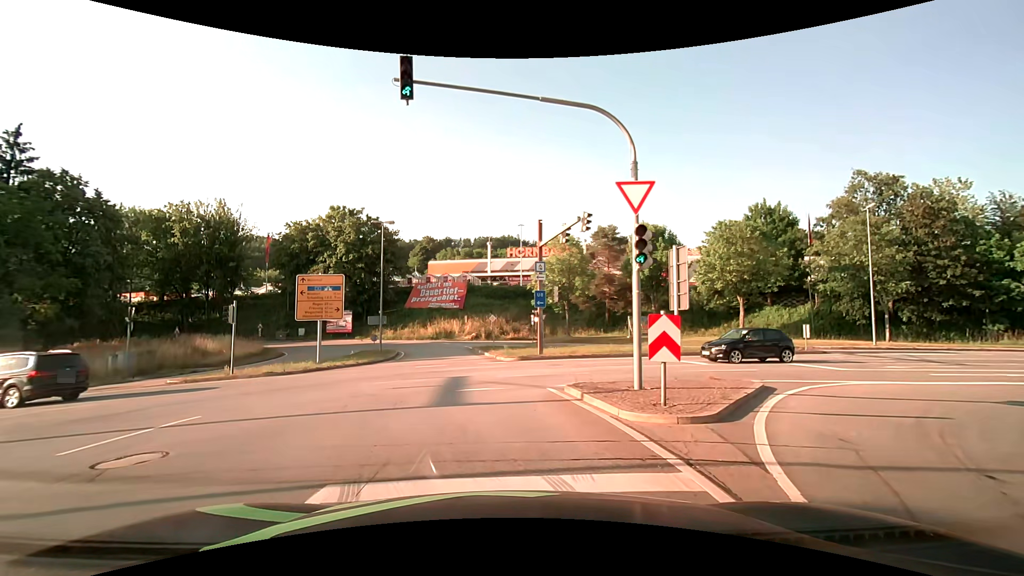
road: primary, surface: asphalt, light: Day
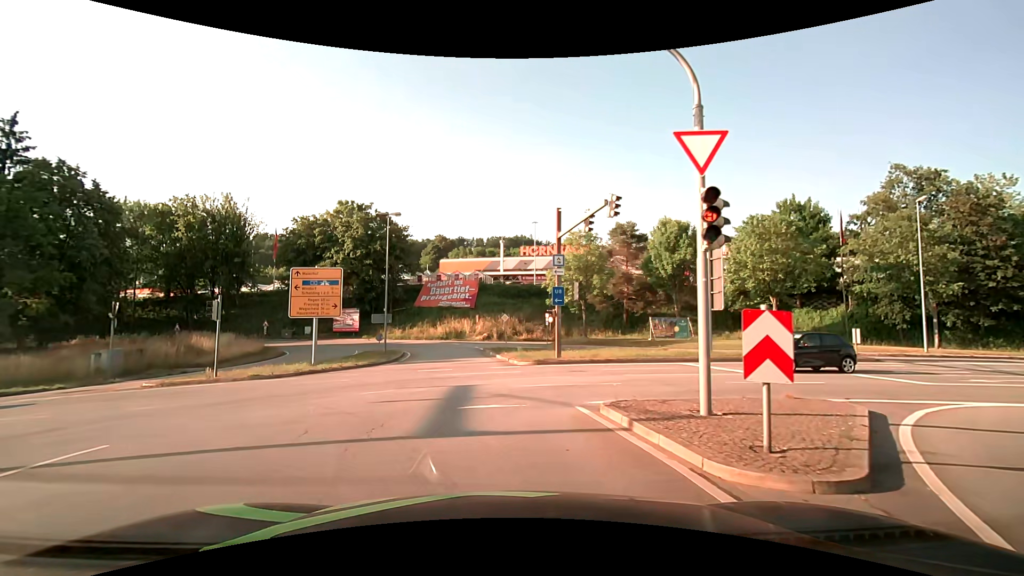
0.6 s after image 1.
(0.0, +2.8) m; -2°
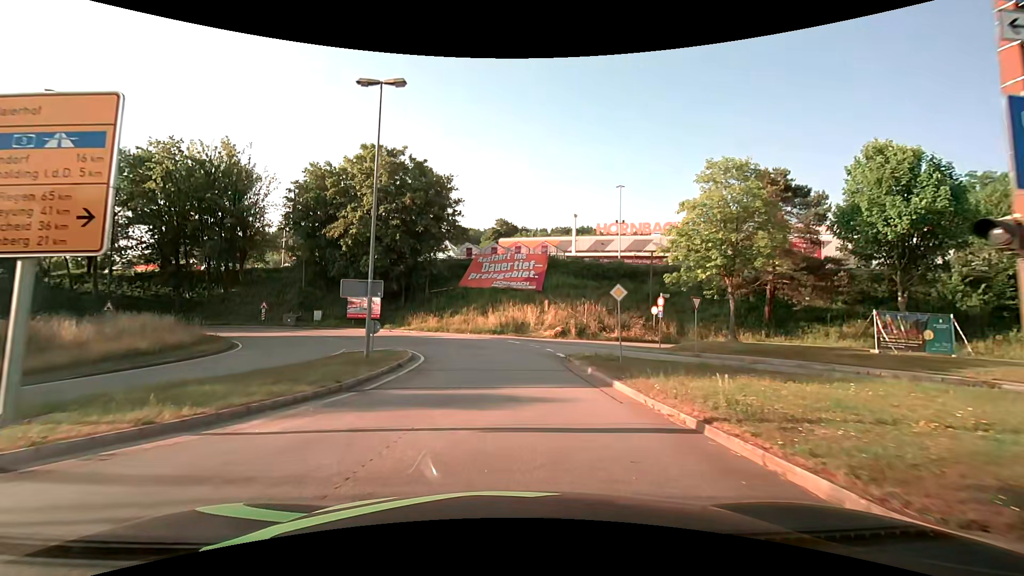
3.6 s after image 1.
(-1.3, +19.4) m; -6°
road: residential
(0, +10) (-1, +20) (-4, +29) (-10, +37) (-18, +43) (-28, +45) (-38, +45) (-48, +44) (-58, +42) (-68, +41) m
